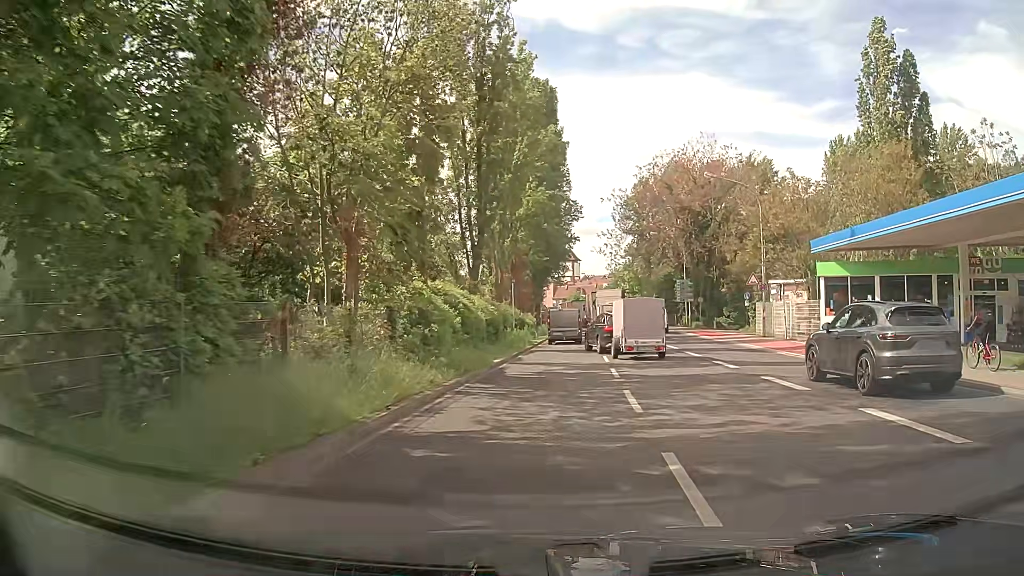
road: primary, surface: asphalt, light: Day
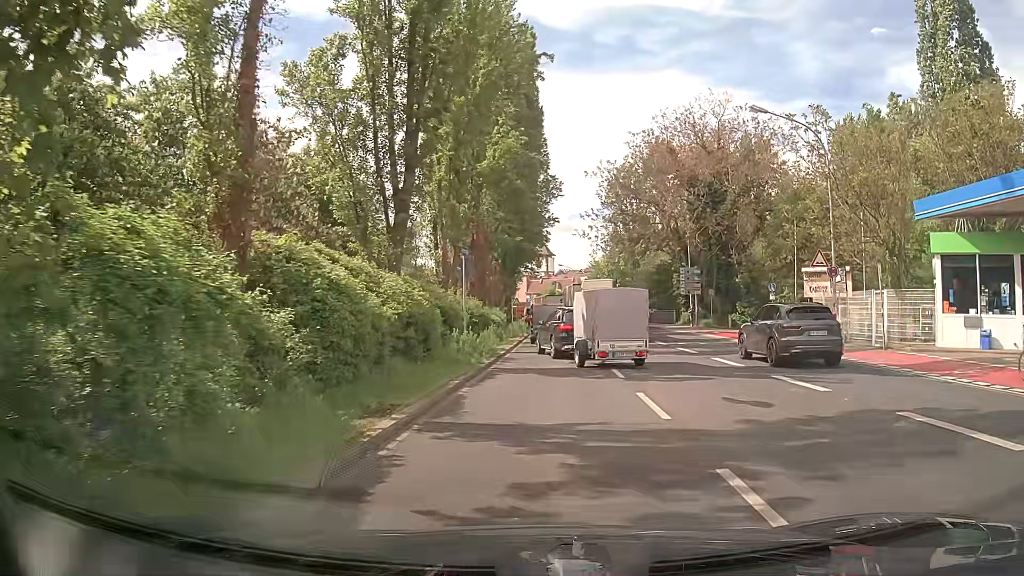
(+0.1, +12.9) m; +1°
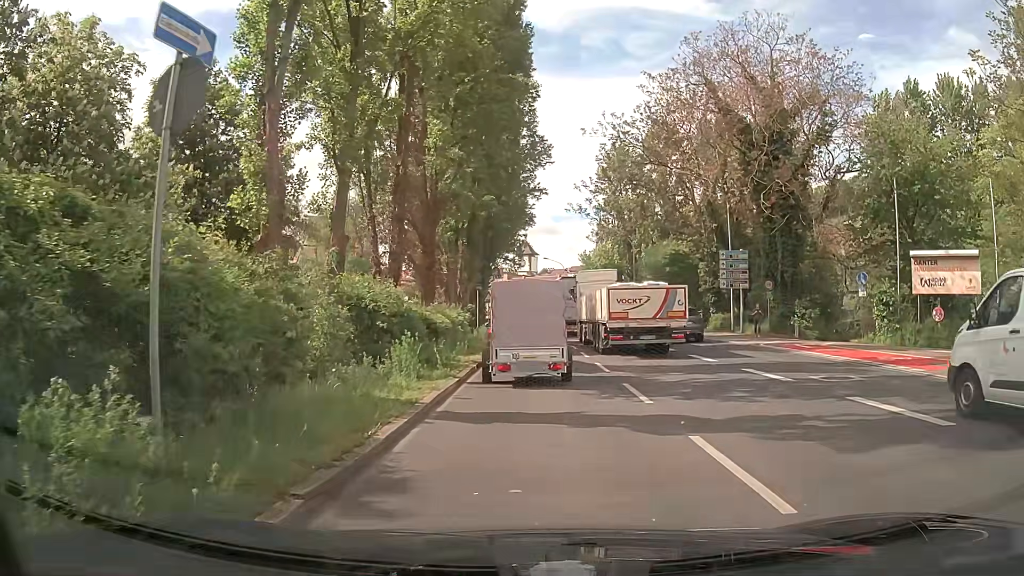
(+0.3, +16.1) m; -1°
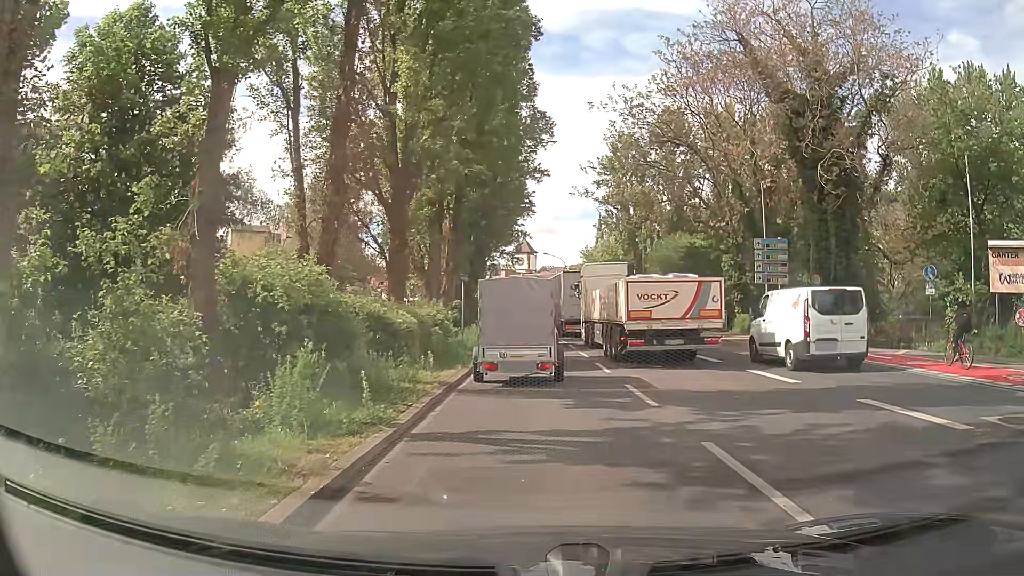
(+0.2, +6.3) m; +2°
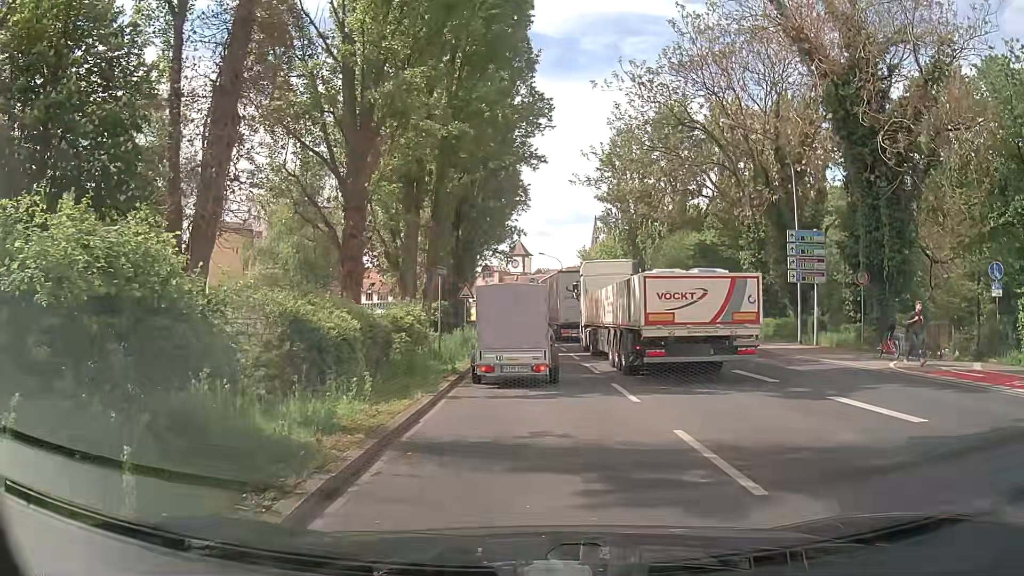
(0.0, +5.0) m; +1°
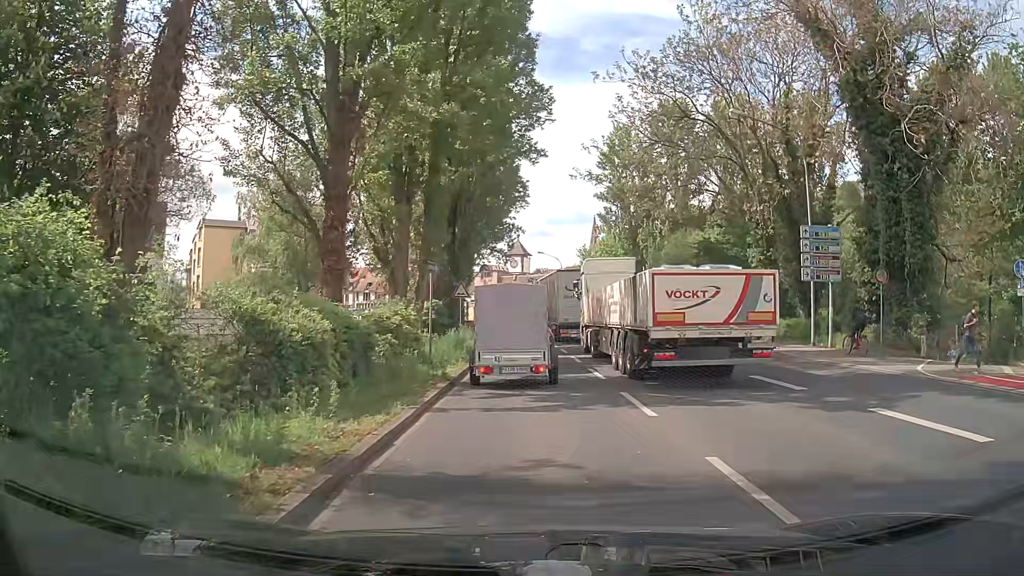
(0.0, +1.6) m; +1°
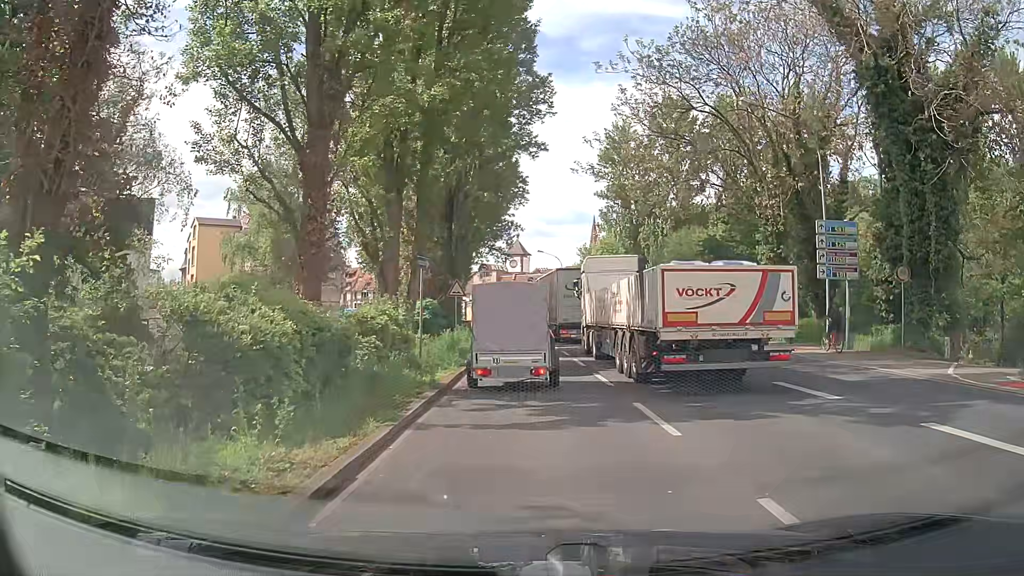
(0.0, +1.6) m; -1°
